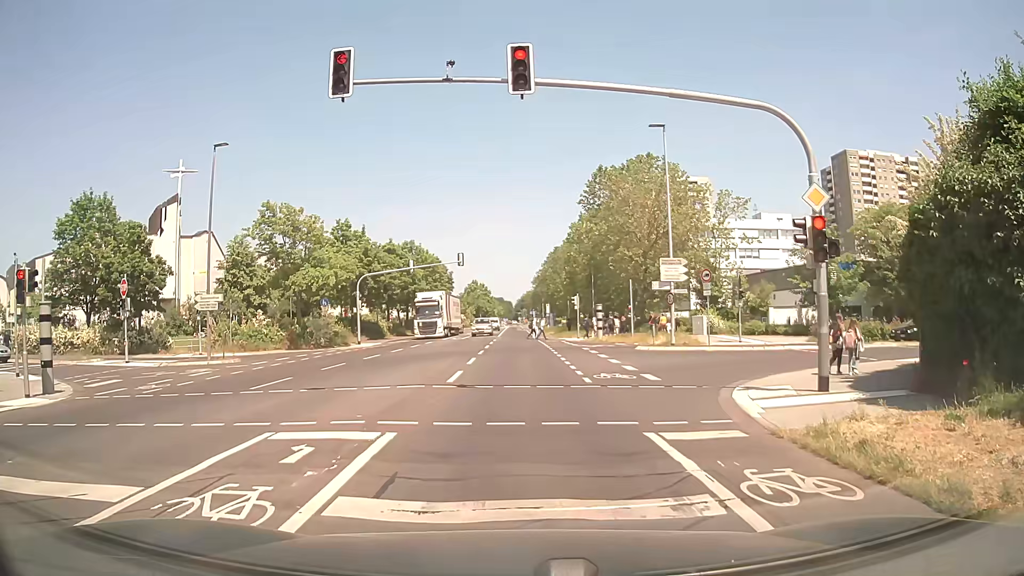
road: secondary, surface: asphalt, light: Day
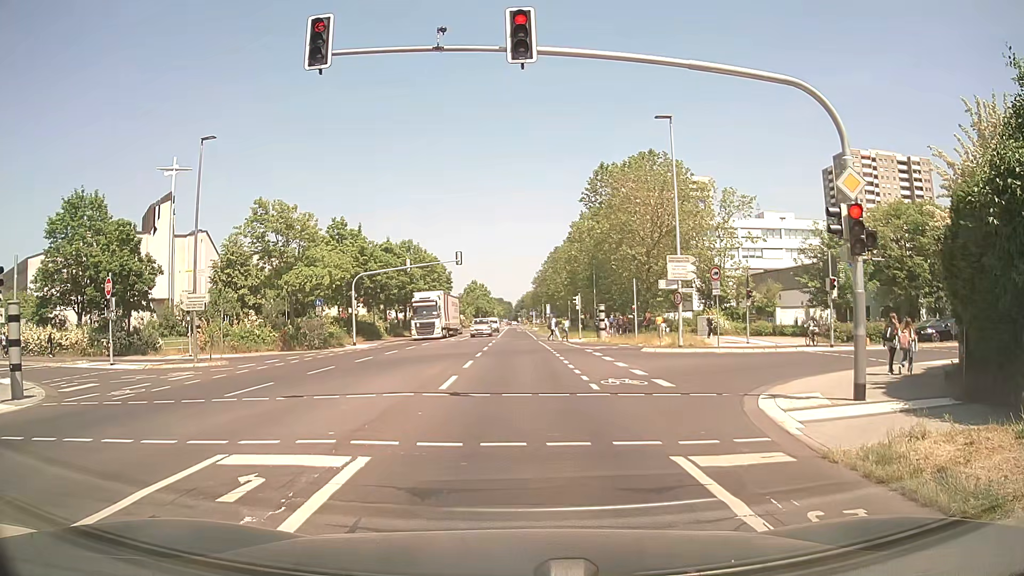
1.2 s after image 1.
(0.0, +1.4) m; -1°
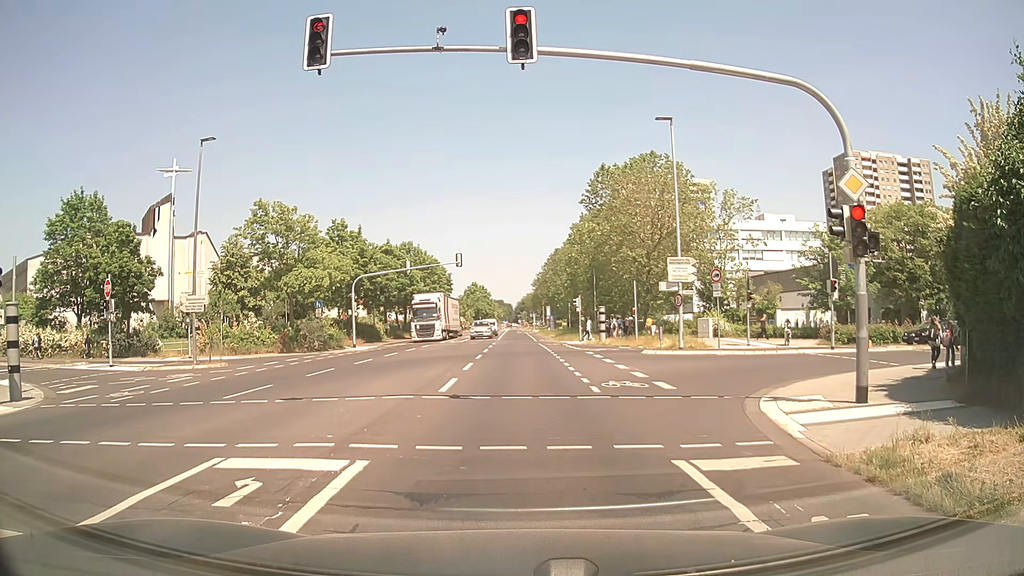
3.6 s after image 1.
(0.0, +0.2) m; 0°
(0, +10) (0, +20) (+1, +30) (+1, +40) (+1, +50) (+1, +60) (+1, +70) (+1, +80) (+1, +90) (+1, +100) m
